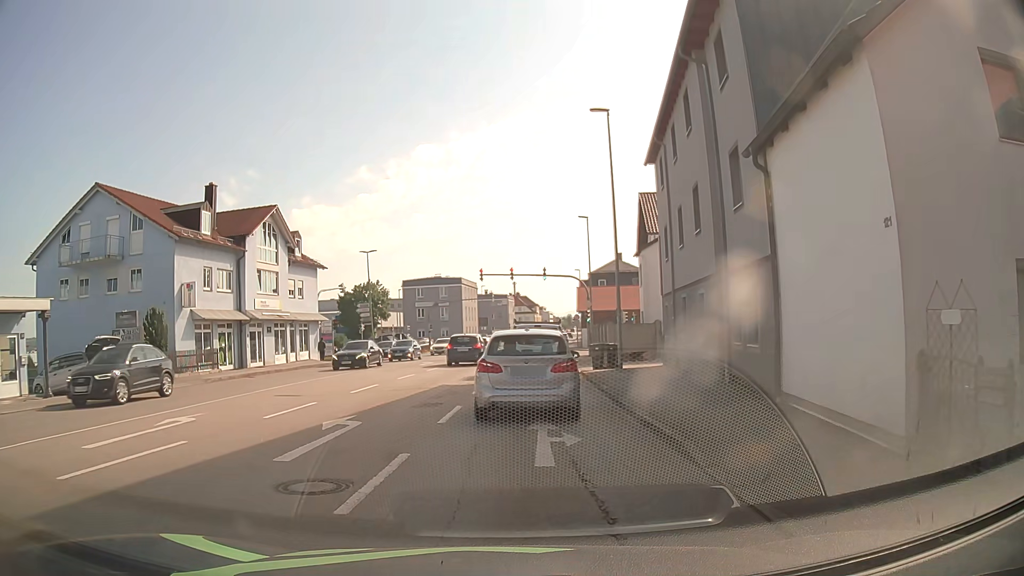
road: tertiary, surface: asphalt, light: Day
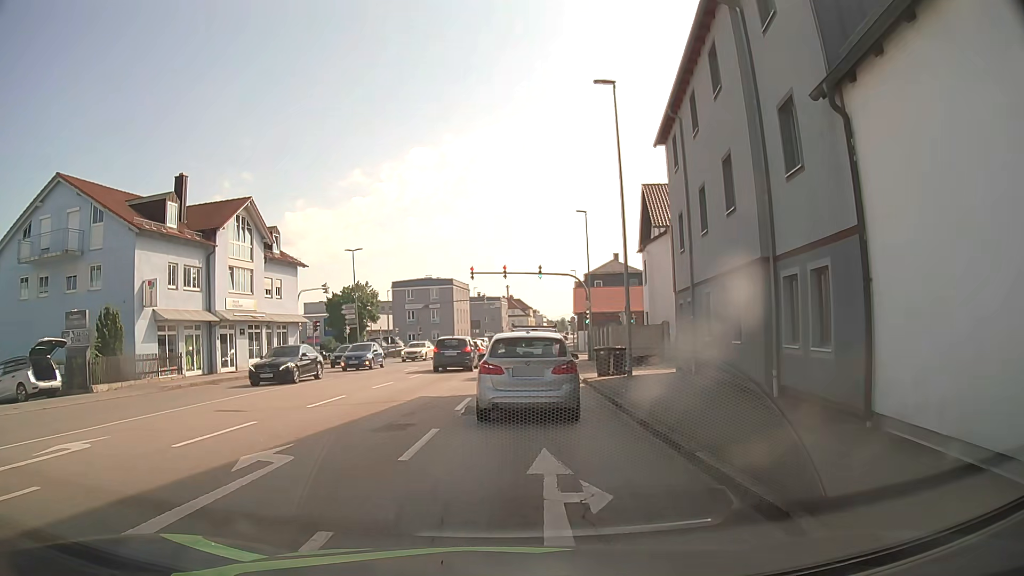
(0.0, +3.5) m; -1°
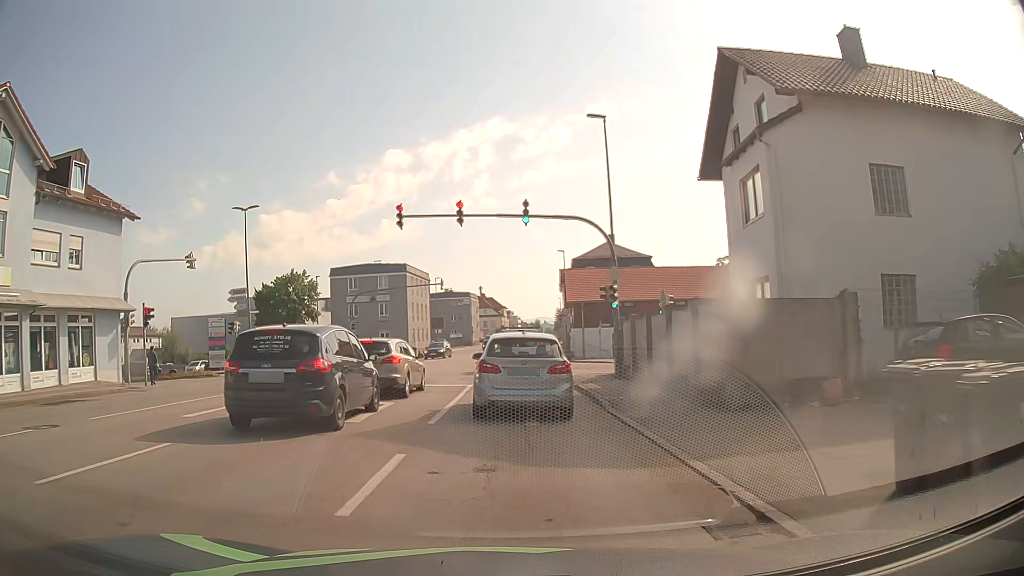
(+0.6, +21.2) m; +4°
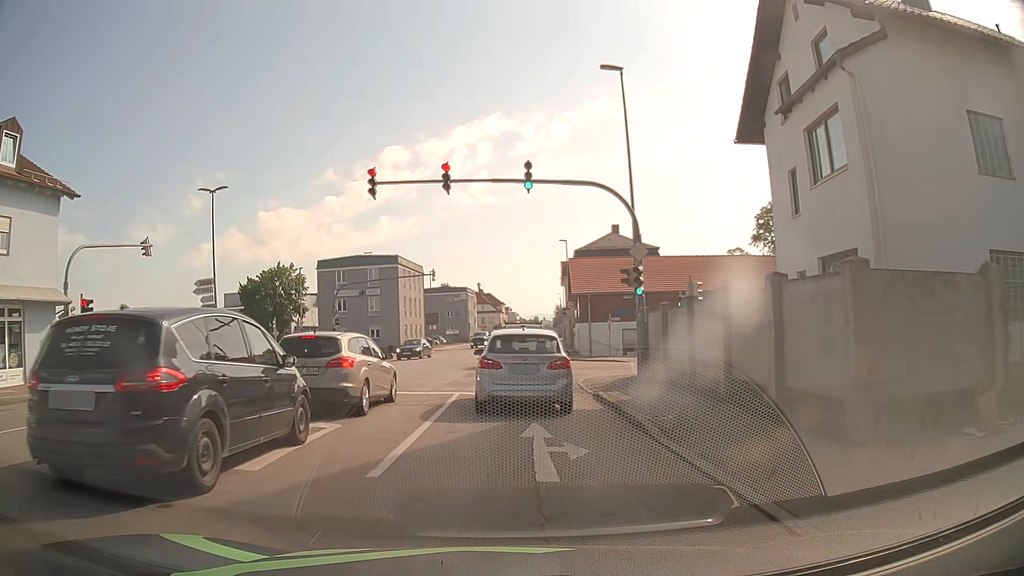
(-0.1, +4.9) m; -1°
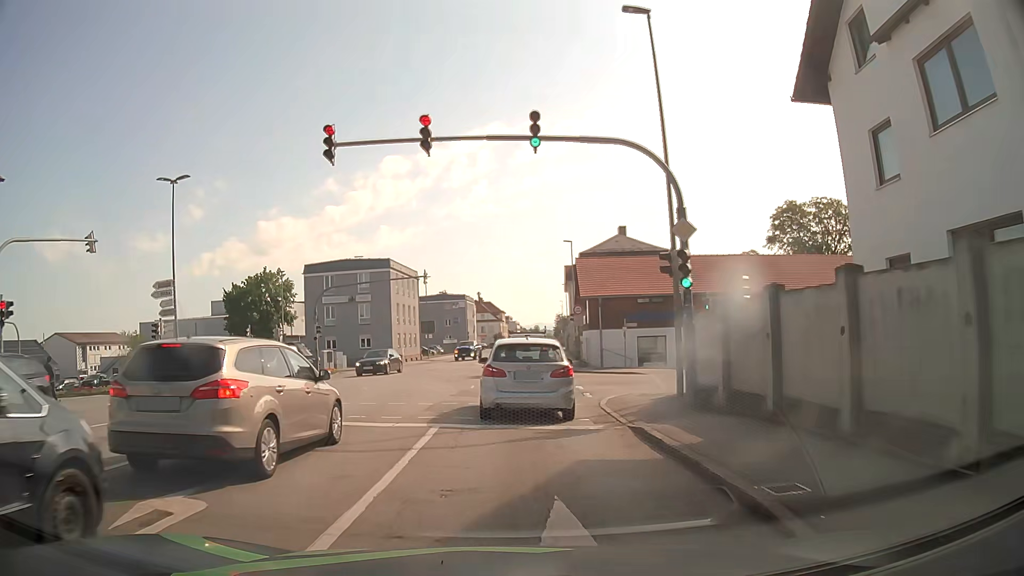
(0.0, +5.1) m; -1°
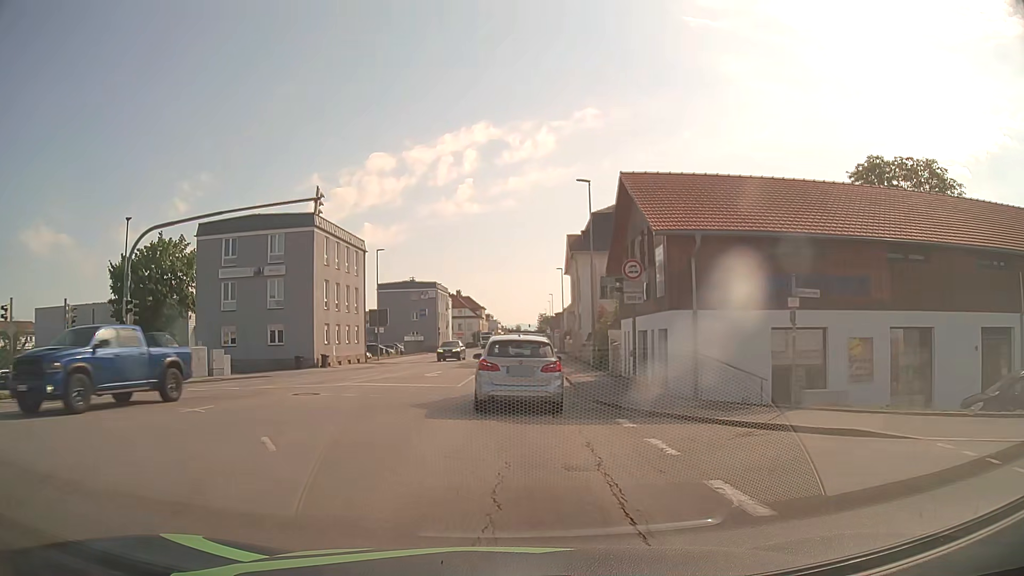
(+0.3, +22.2) m; +1°
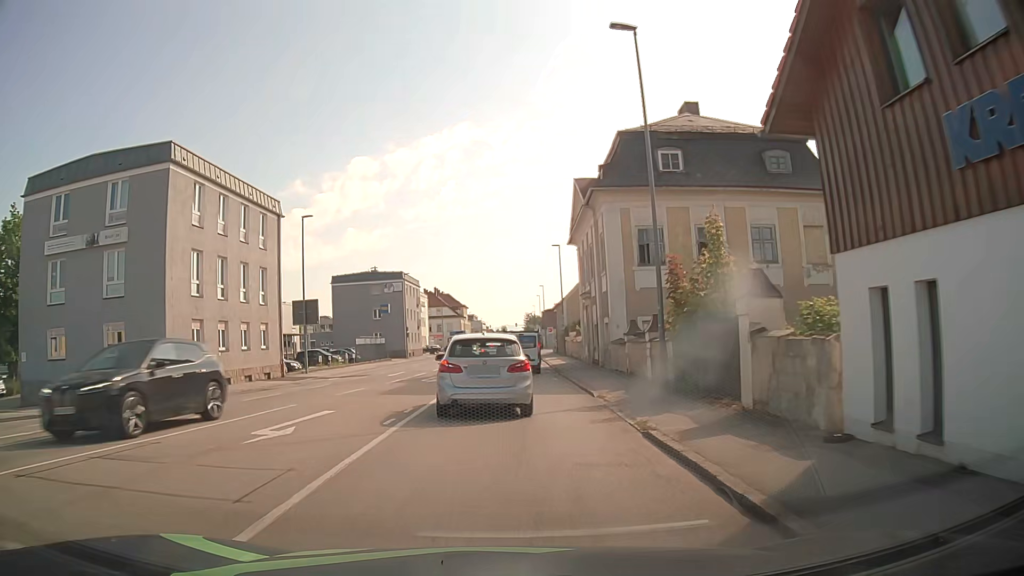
(+0.4, +18.9) m; +2°
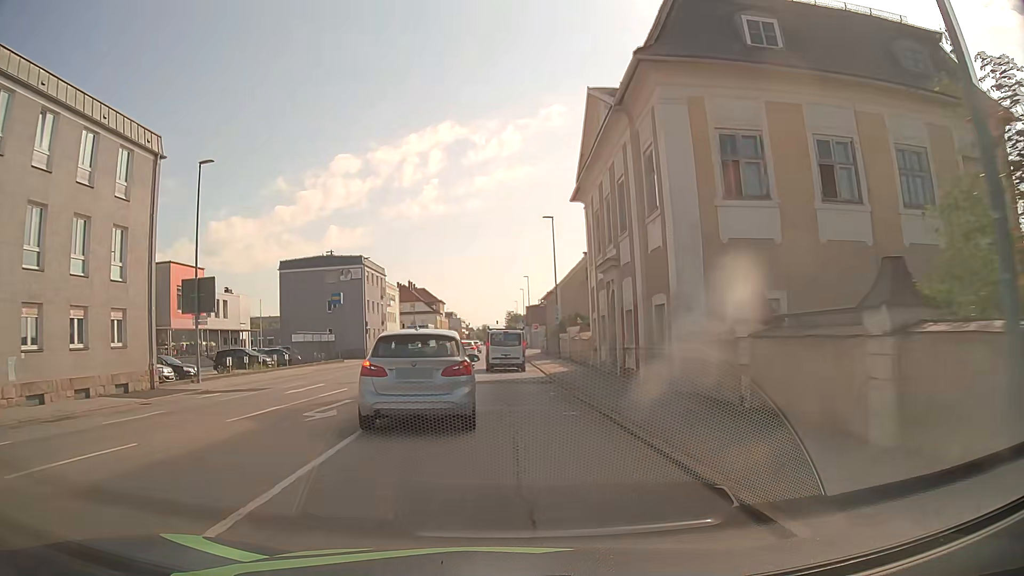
(+0.2, +13.6) m; +2°
(0, +10) (0, +20) (0, +30) (0, +40) (-1, +50) (-1, +60) (-1, +70) (-1, +80) (-1, +90) (-2, +100) m
